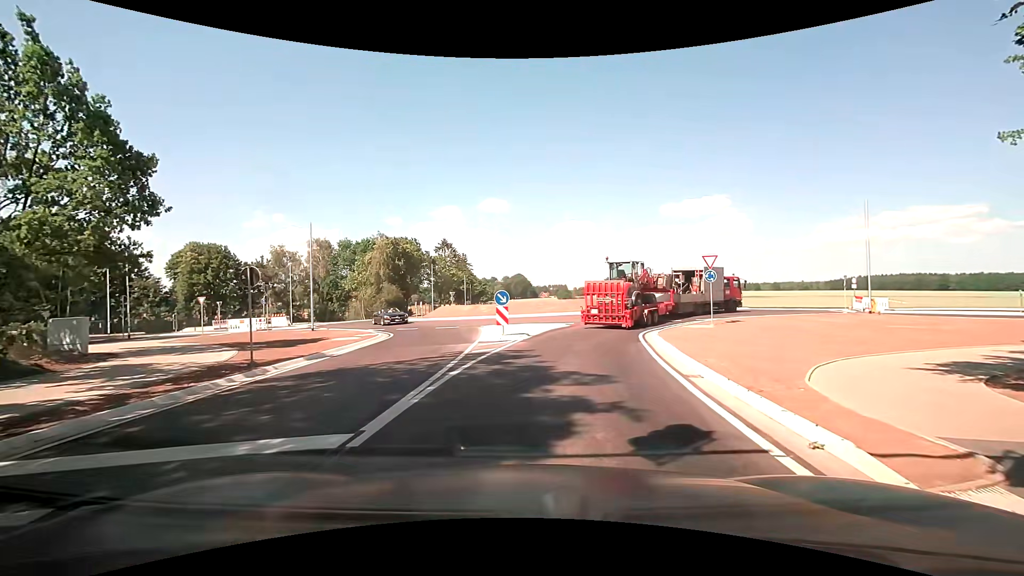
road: secondary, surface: asphalt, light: Day
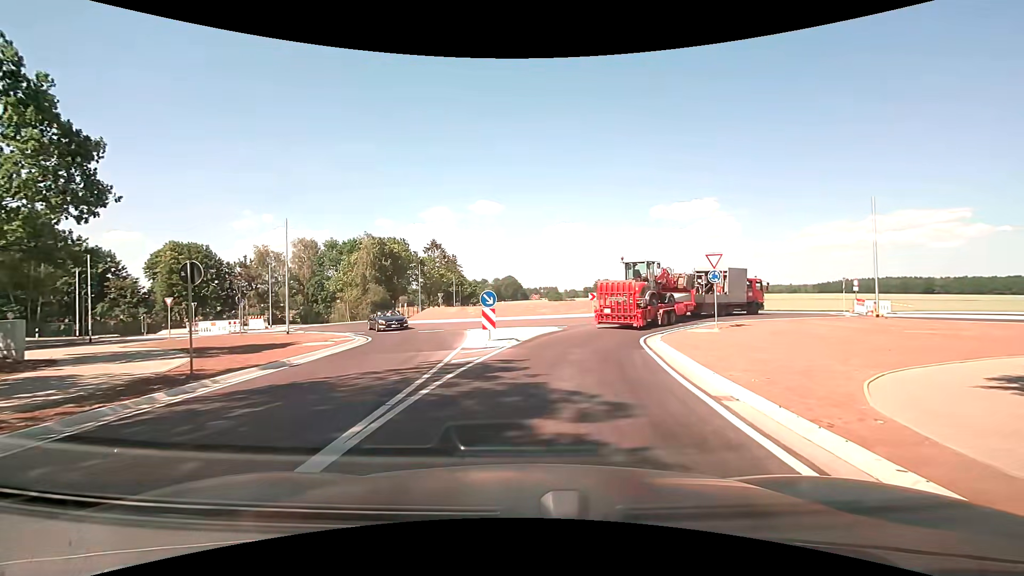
(0.0, +2.1) m; +1°
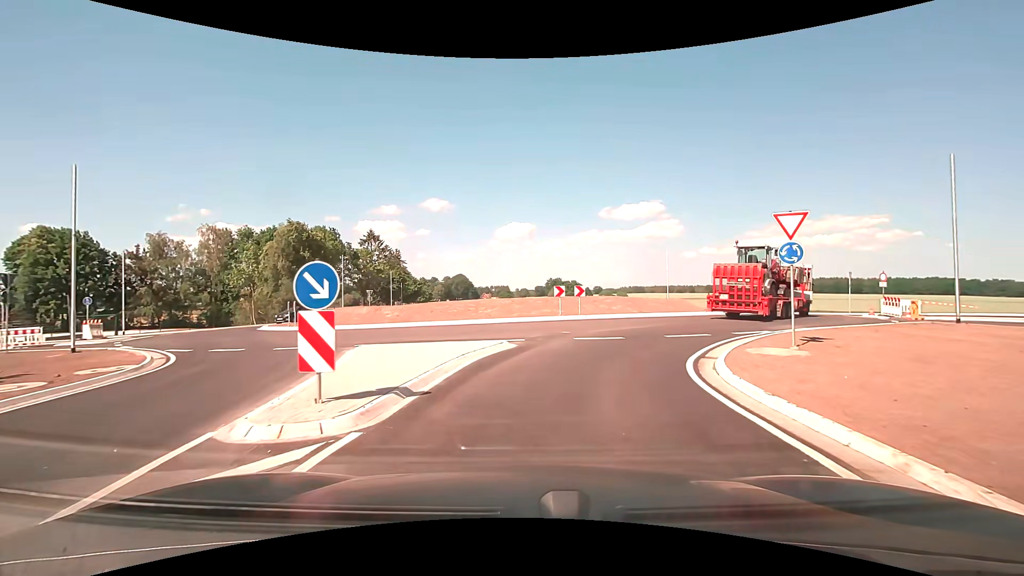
(+0.6, +11.3) m; +5°
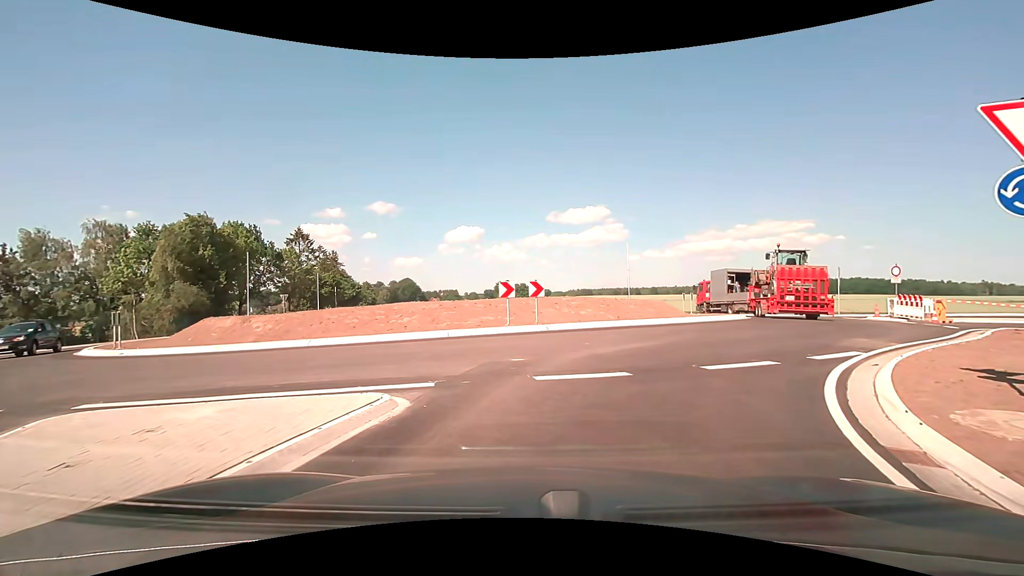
(+0.4, +7.7) m; +6°
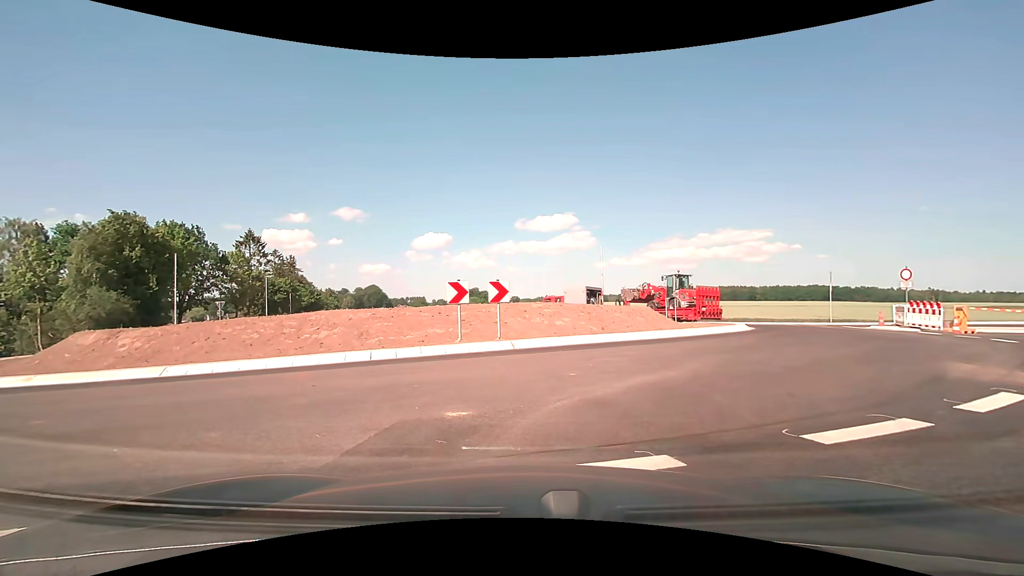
(+0.1, +4.0) m; +2°
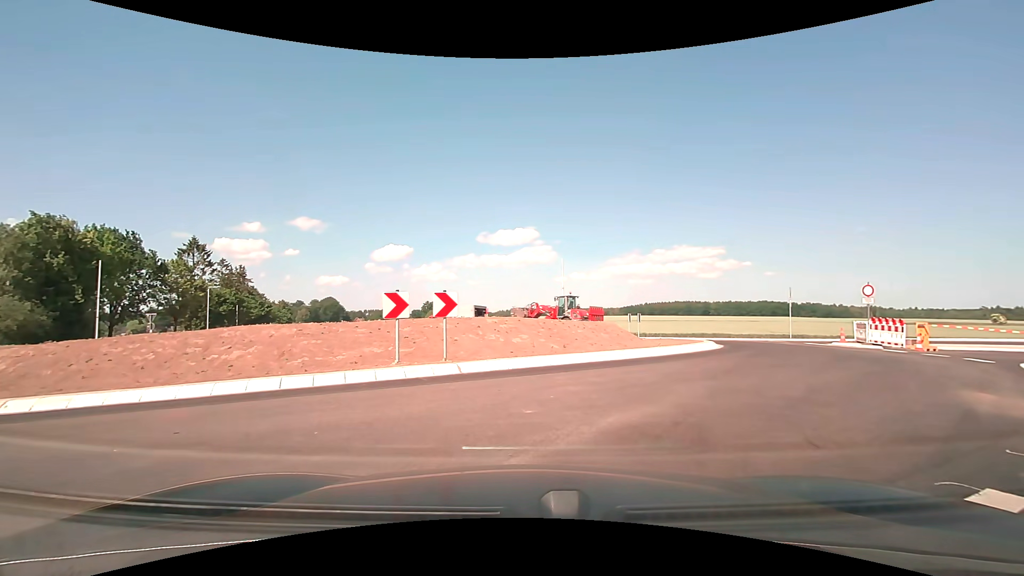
(+0.1, +2.0) m; +7°
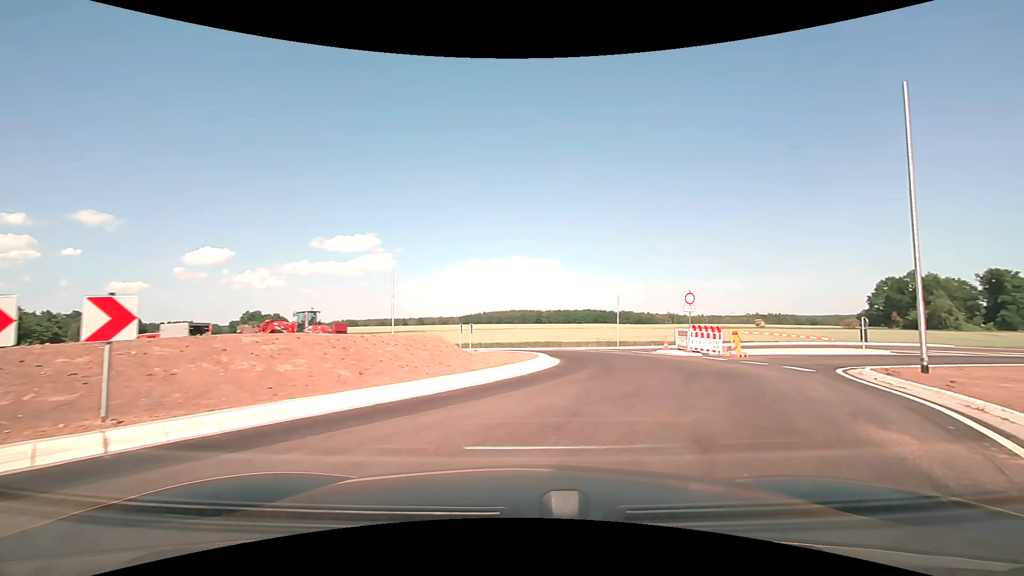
(+0.6, +3.9) m; +19°
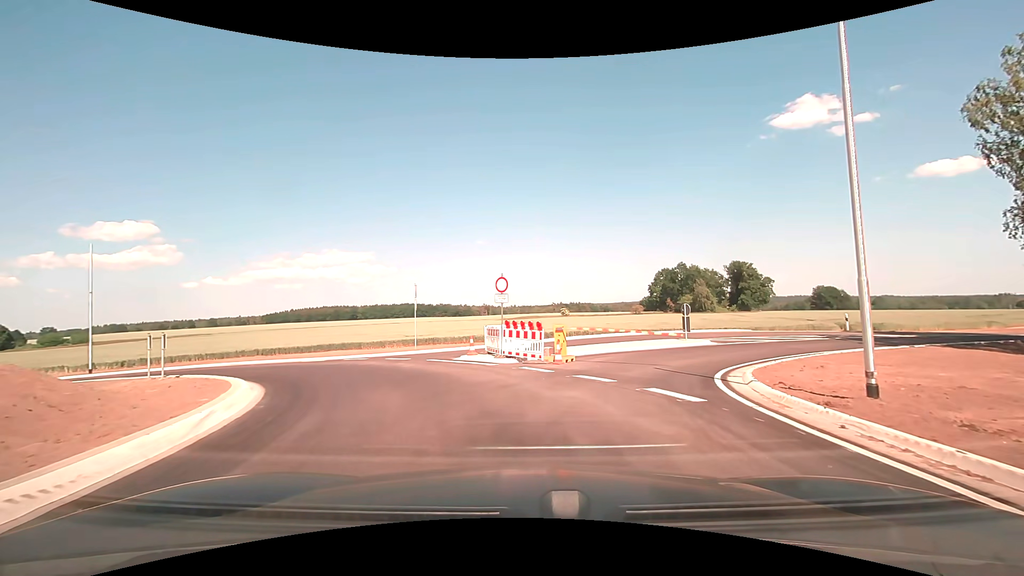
(+1.7, +7.9) m; +20°
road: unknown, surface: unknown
